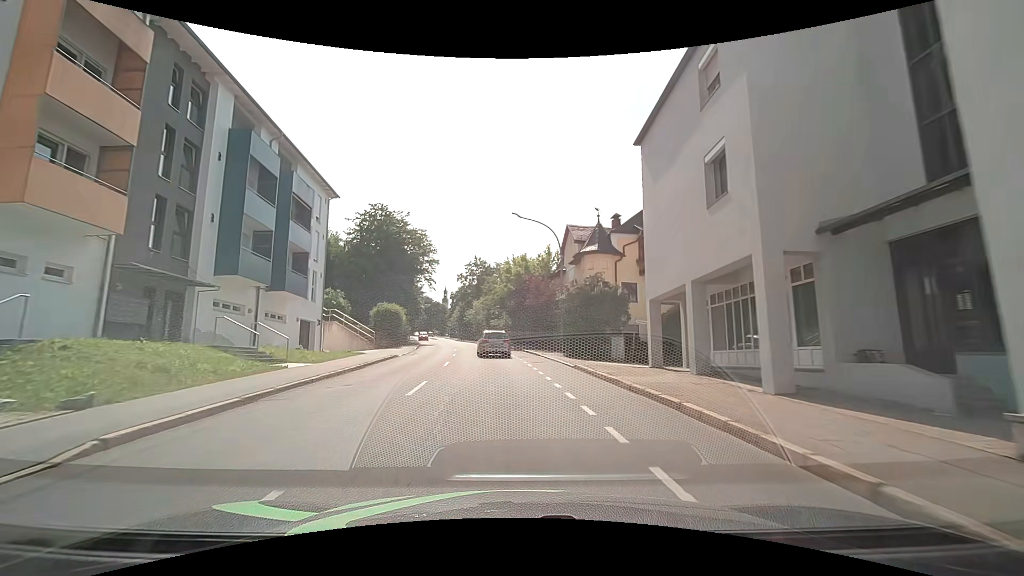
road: tertiary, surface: asphalt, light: Day
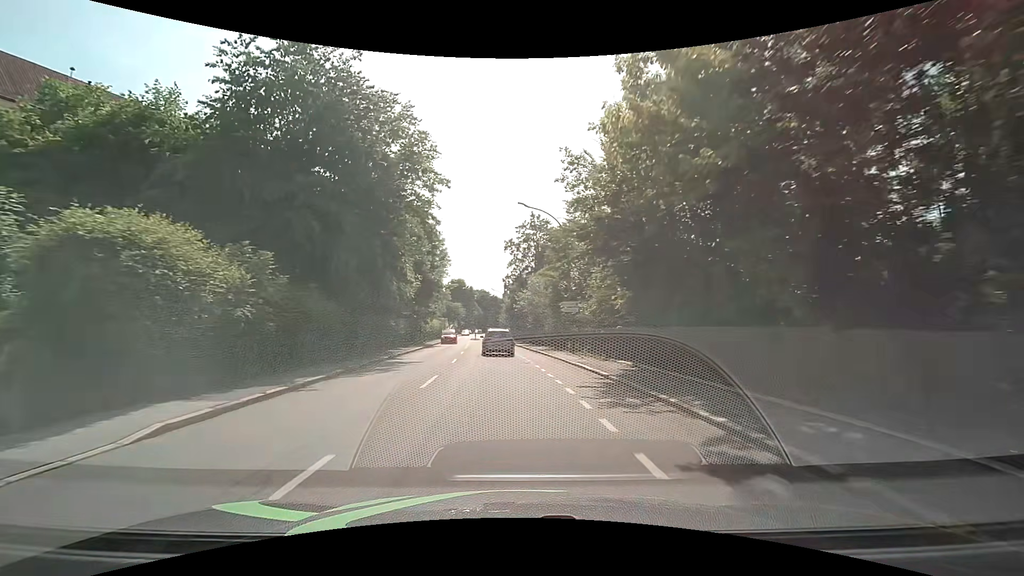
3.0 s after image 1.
(-2.4, +35.2) m; -8°
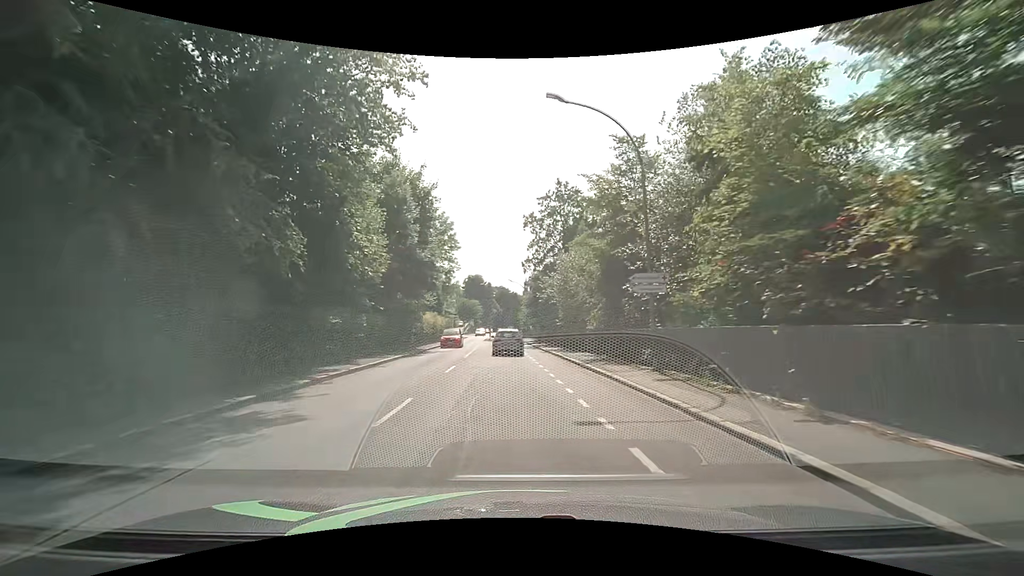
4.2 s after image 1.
(-0.3, +13.6) m; -3°
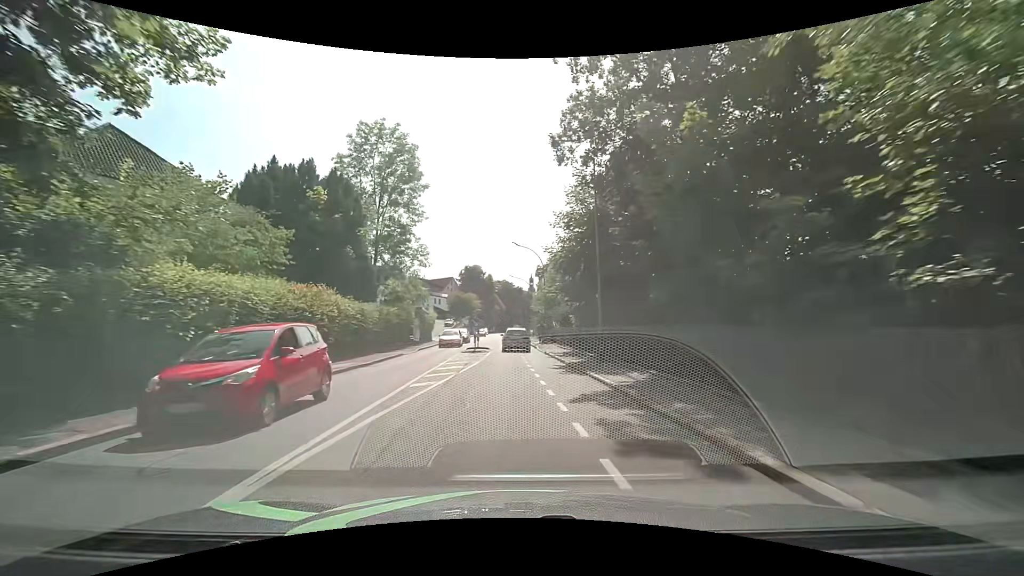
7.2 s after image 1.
(-0.7, +32.5) m; 0°
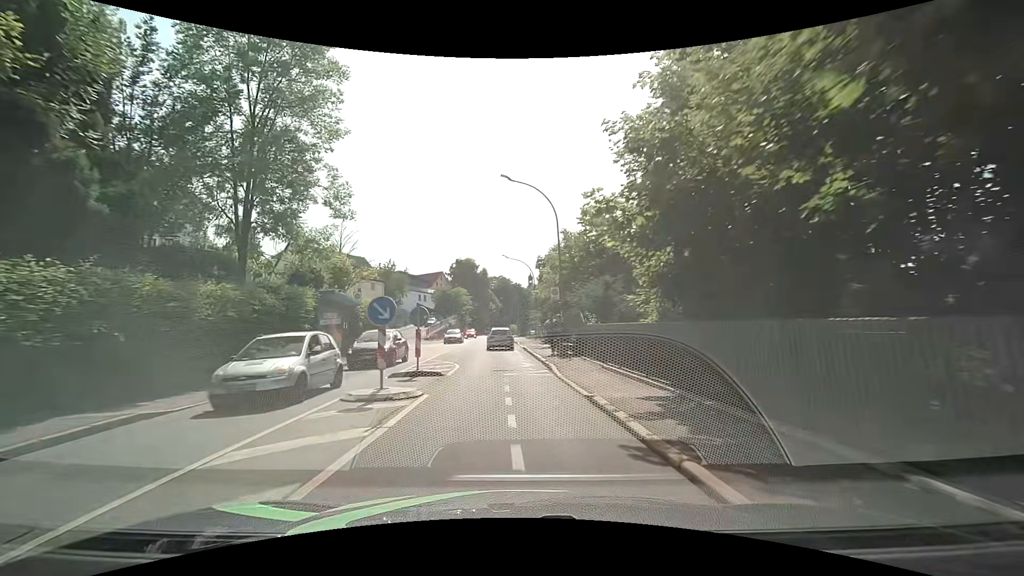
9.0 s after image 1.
(+0.1, +19.6) m; 0°
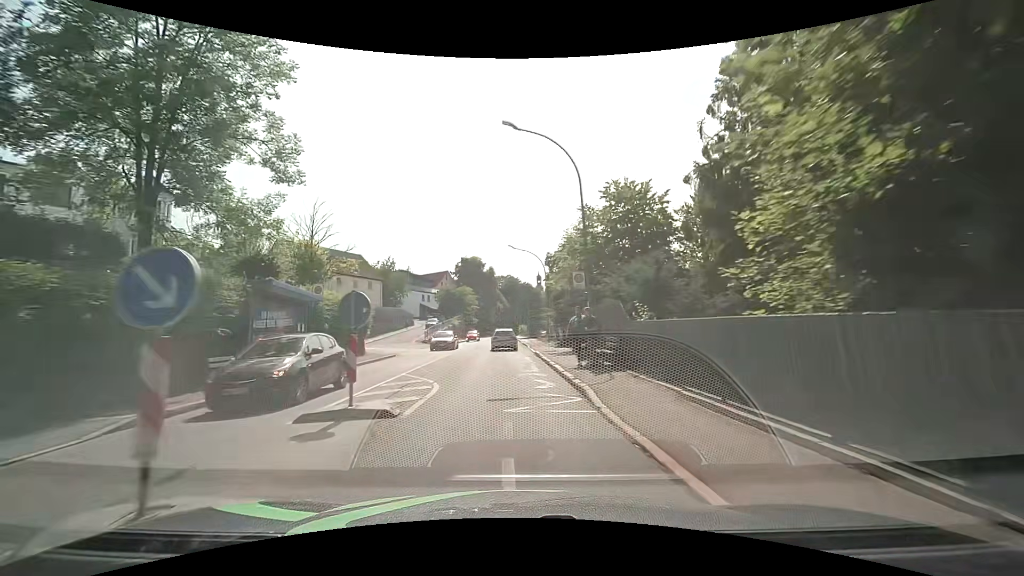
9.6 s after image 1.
(-0.1, +6.6) m; -1°
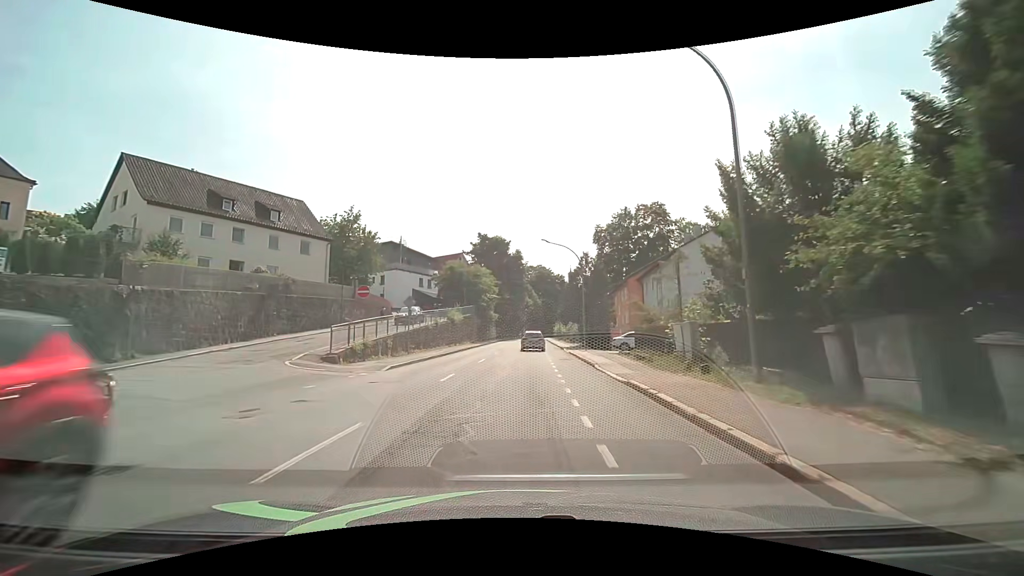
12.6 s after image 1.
(-1.7, +34.5) m; -3°
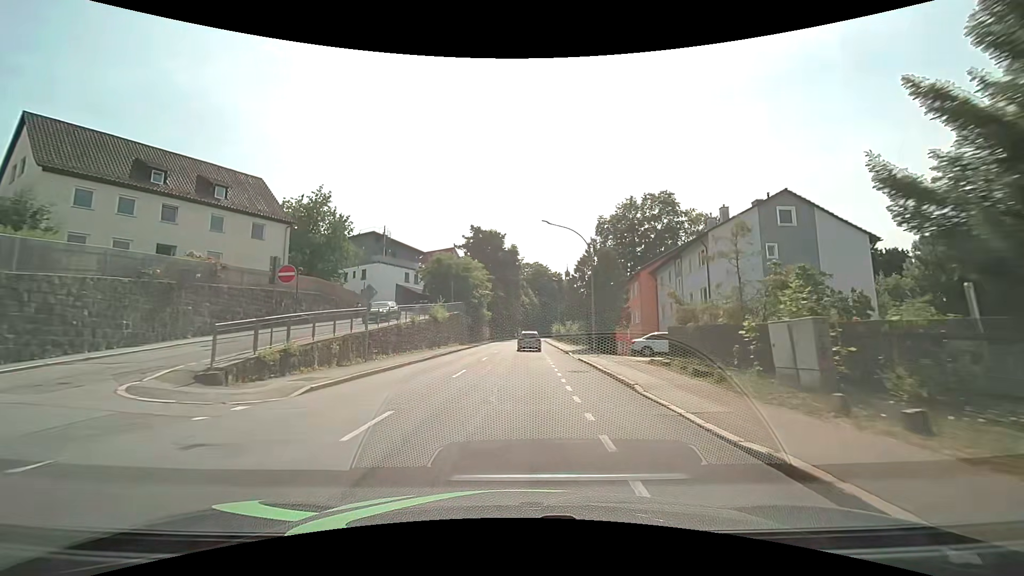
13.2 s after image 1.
(0.0, +7.3) m; +1°
(0, +10) (0, +20) (0, +30) (0, +40) (0, +50) (+1, +60) (+1, +70) (+1, +80) (+2, +90) (+3, +100) m
